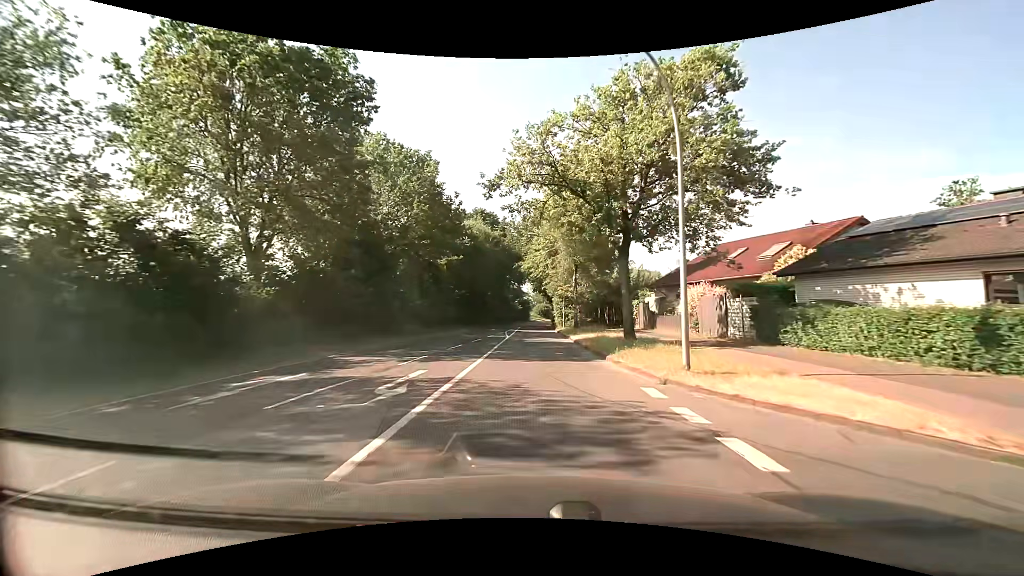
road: tertiary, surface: asphalt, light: Day
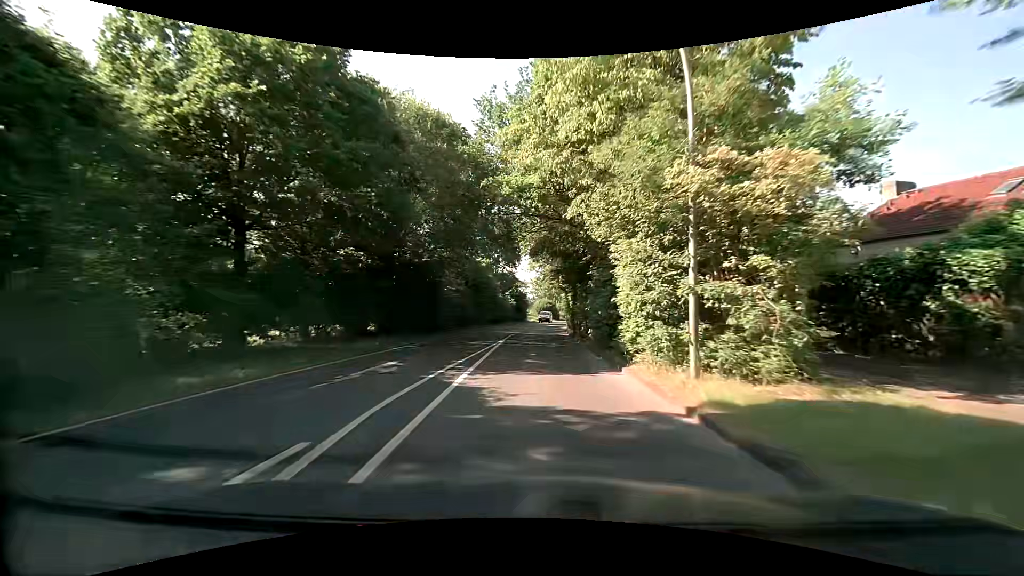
(-0.3, +36.0) m; 0°
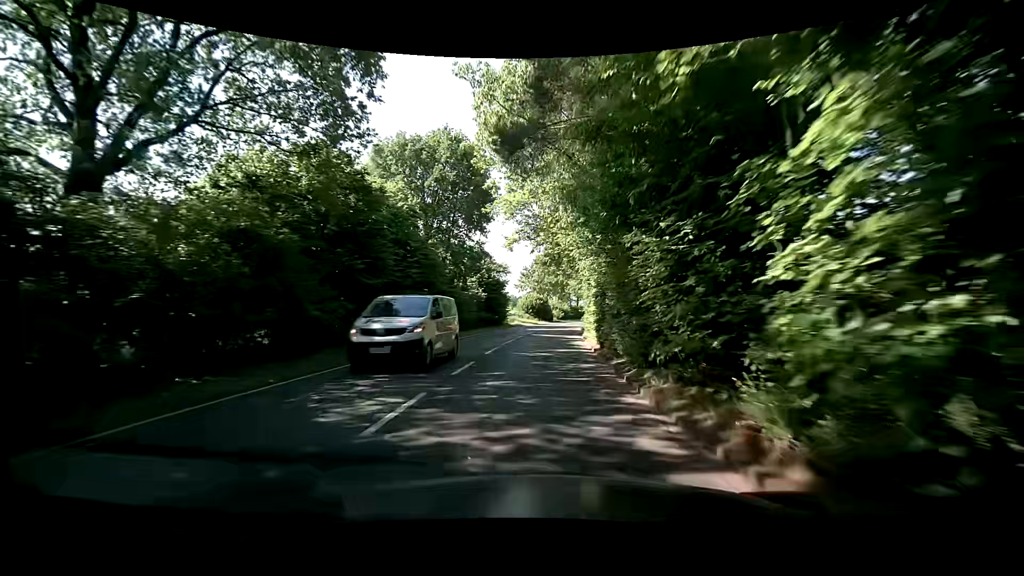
(+0.5, +30.4) m; +2°
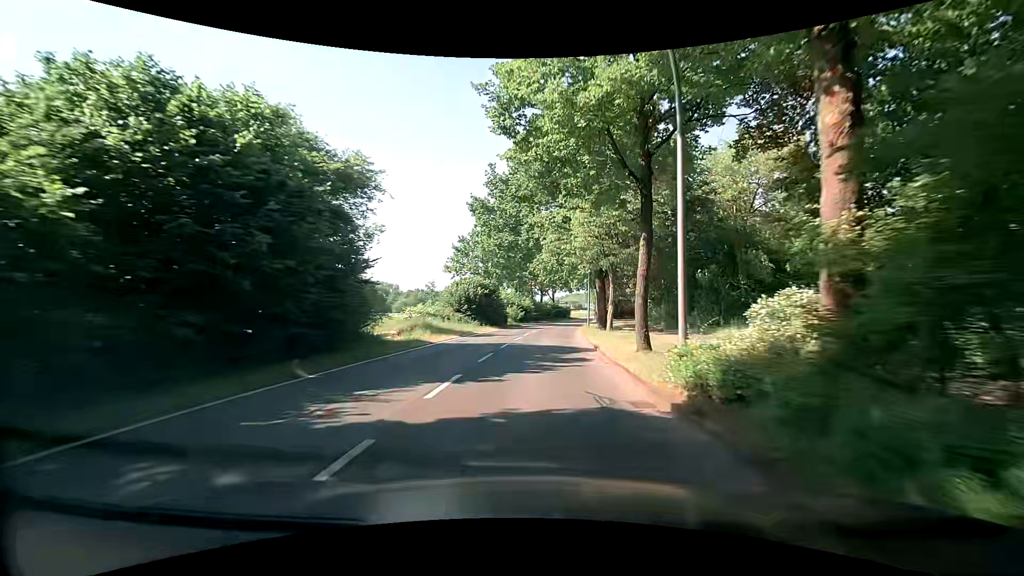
(+1.3, +38.1) m; +4°
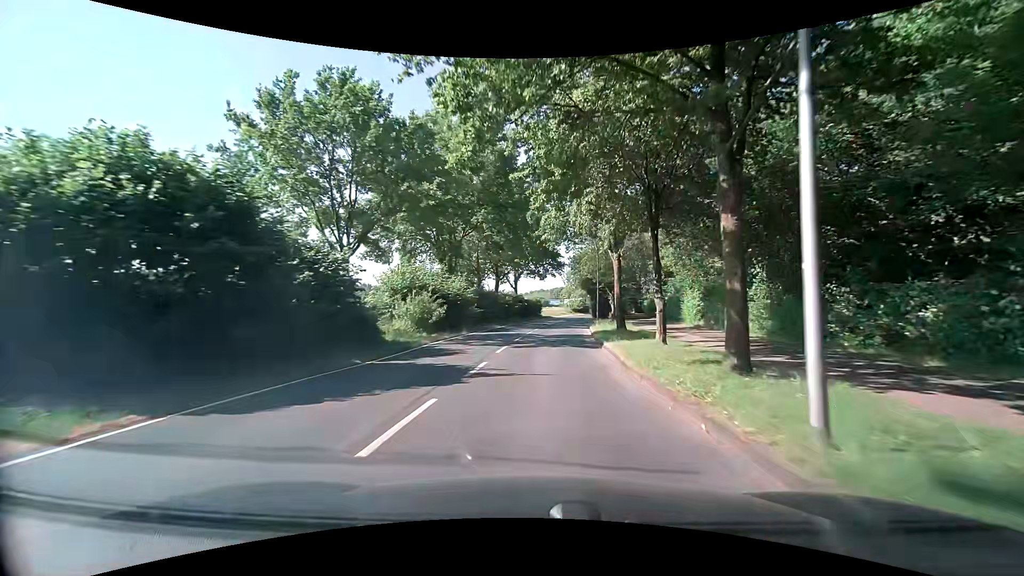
(+2.0, +38.3) m; +5°
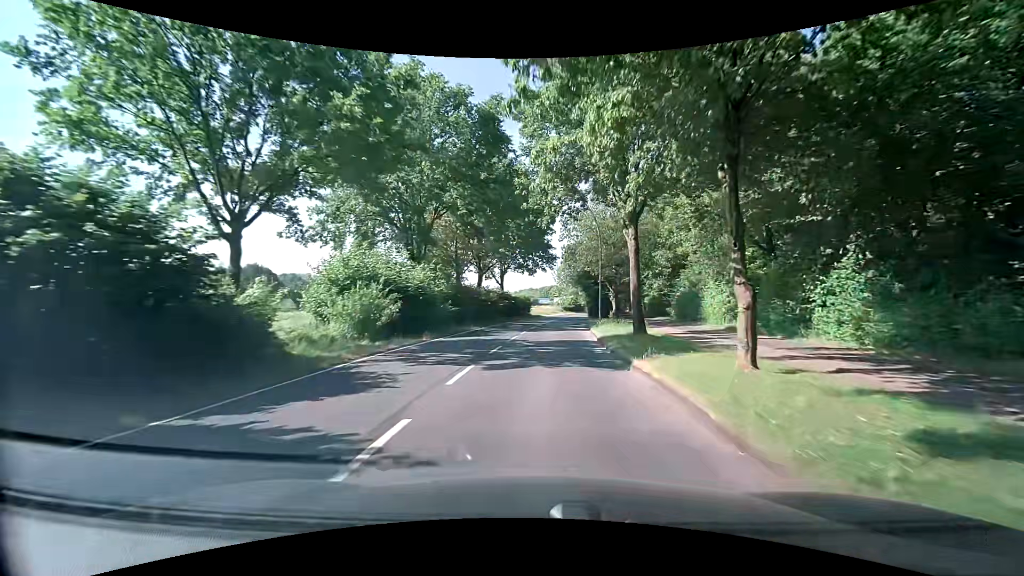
(+0.1, +7.5) m; +2°
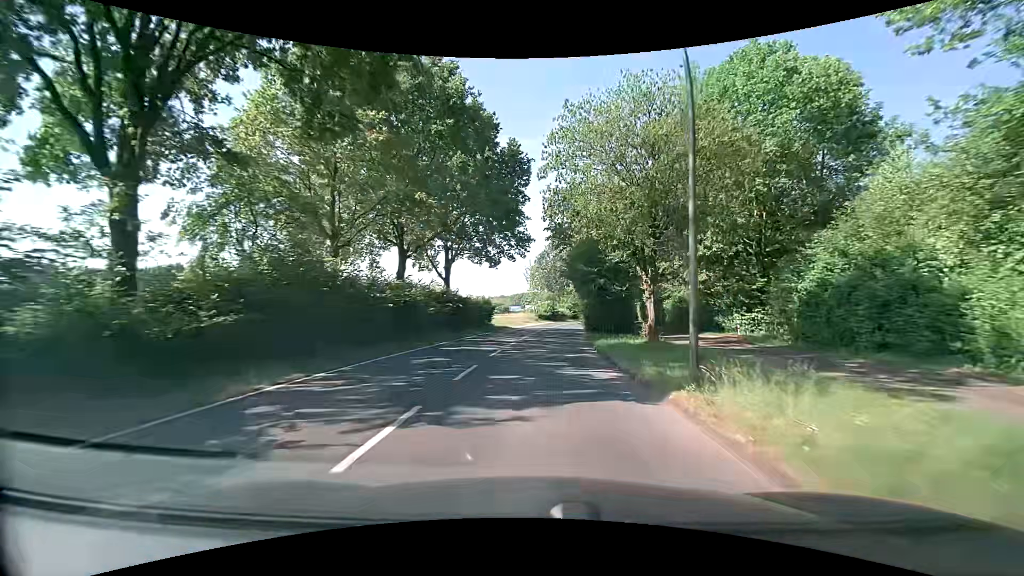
(+0.4, +22.2) m; +2°
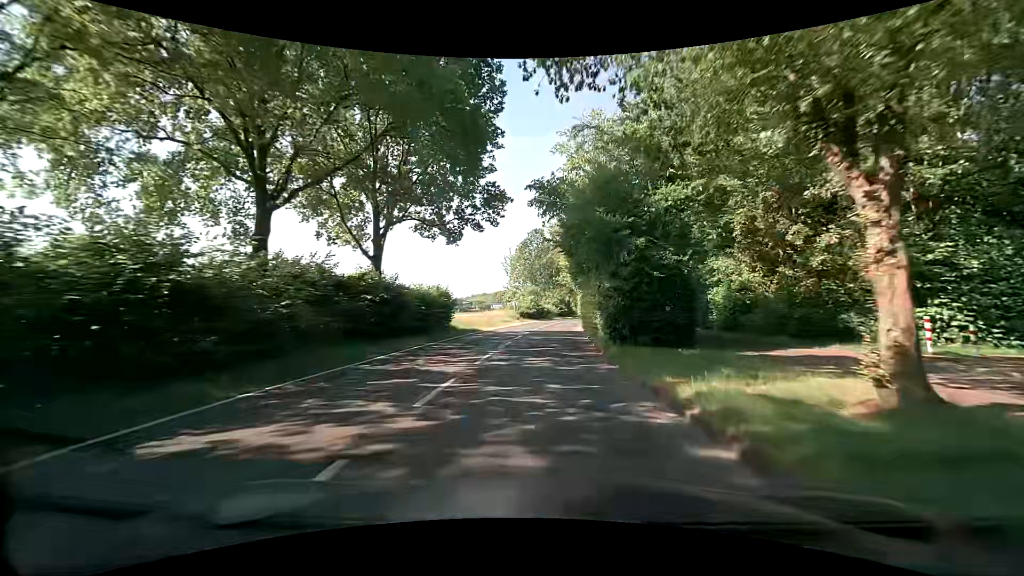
(+0.4, +14.5) m; +3°
(0, +10) (0, +20) (+1, +30) (+2, +40) (+3, +50) (+4, +60) (+6, +70) (+7, +80) (+9, +89) (+11, +99) m
